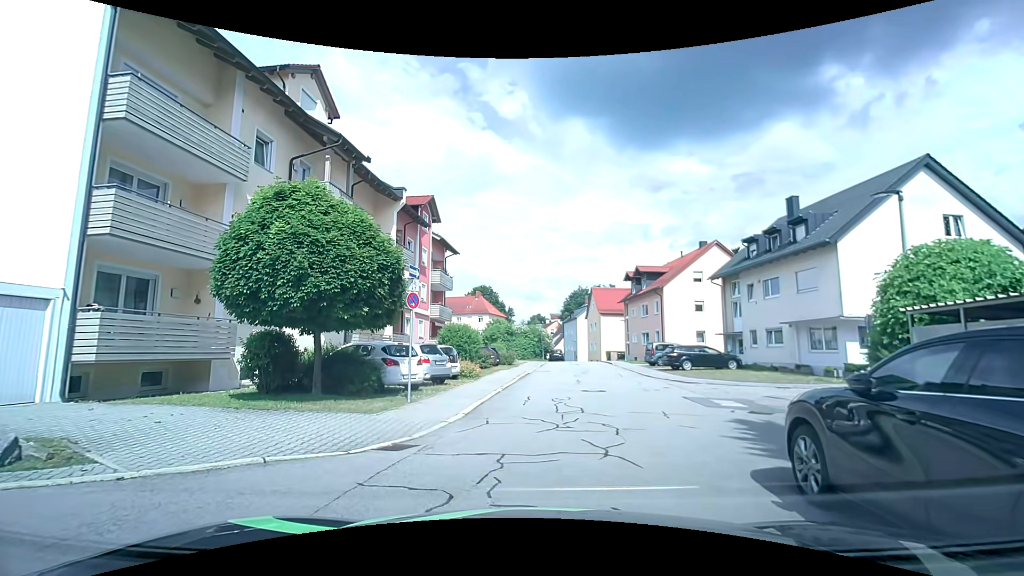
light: Day
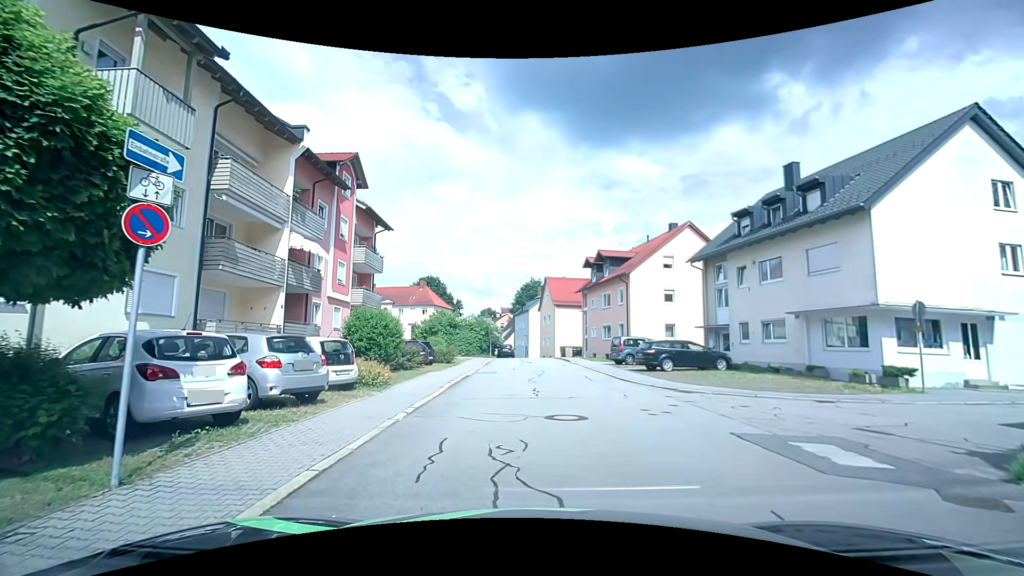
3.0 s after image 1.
(+0.1, +7.0) m; +4°
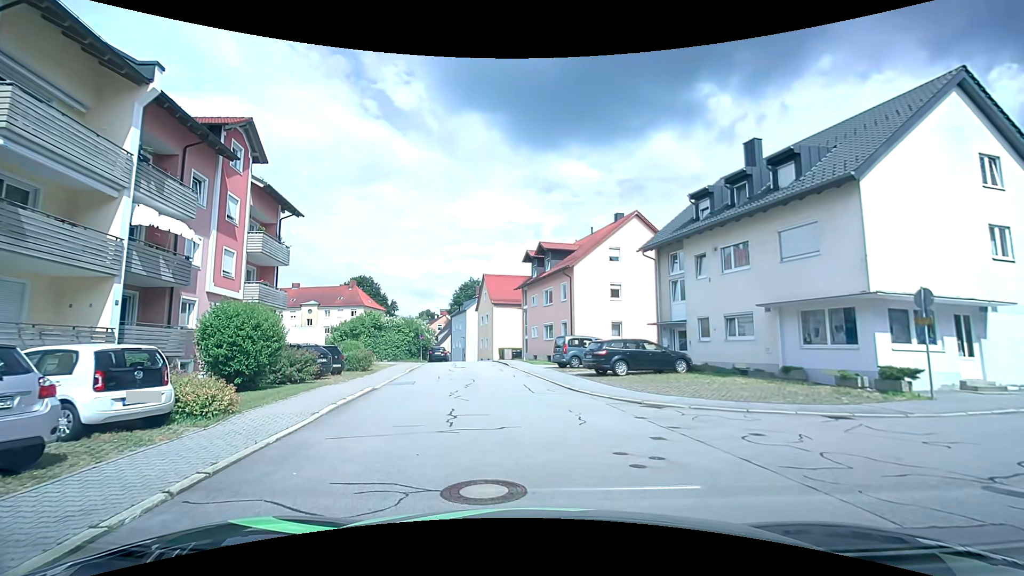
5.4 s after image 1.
(+0.3, +4.3) m; +5°
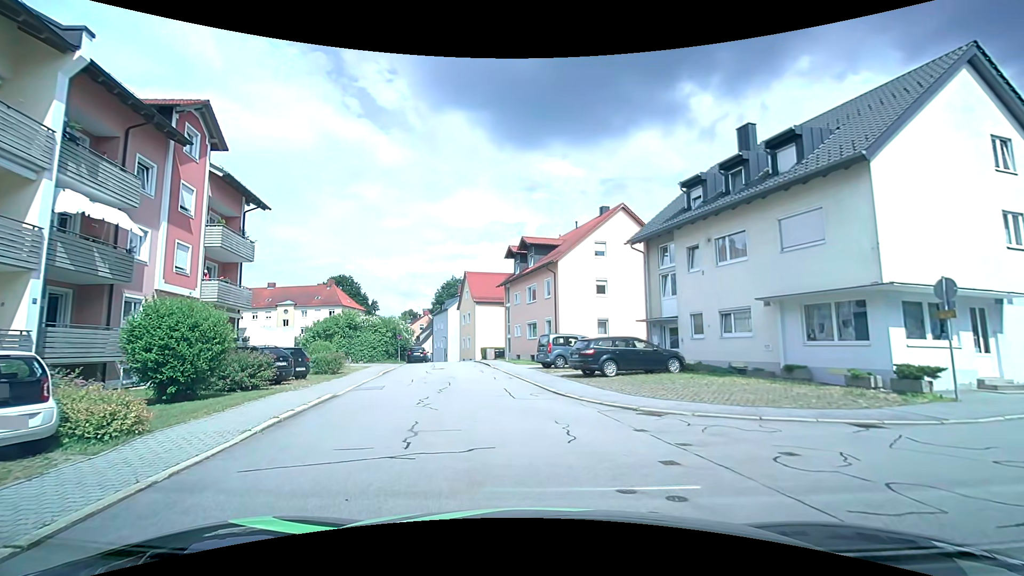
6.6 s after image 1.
(+0.1, +1.7) m; +2°
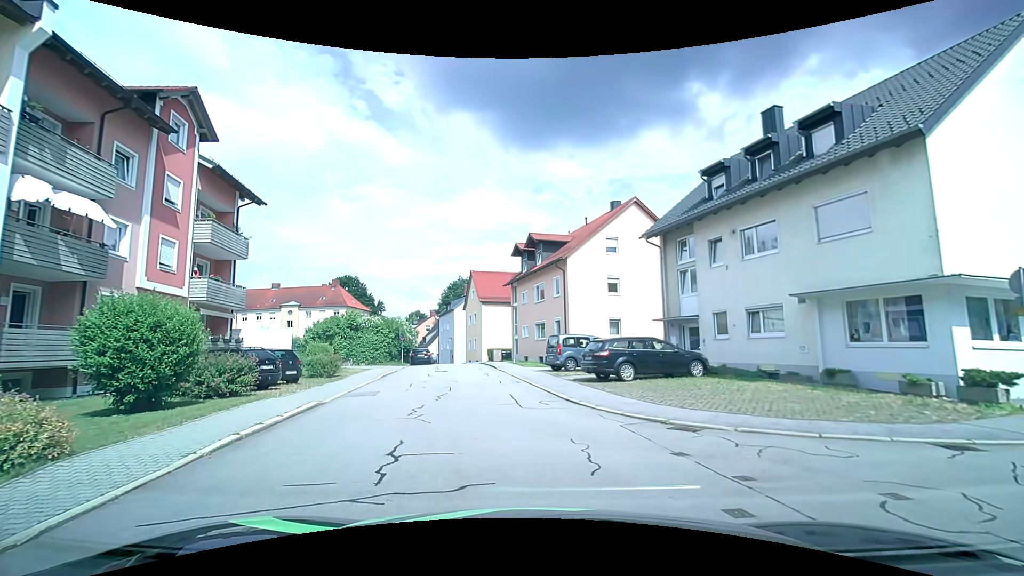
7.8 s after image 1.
(0.0, +1.7) m; 0°
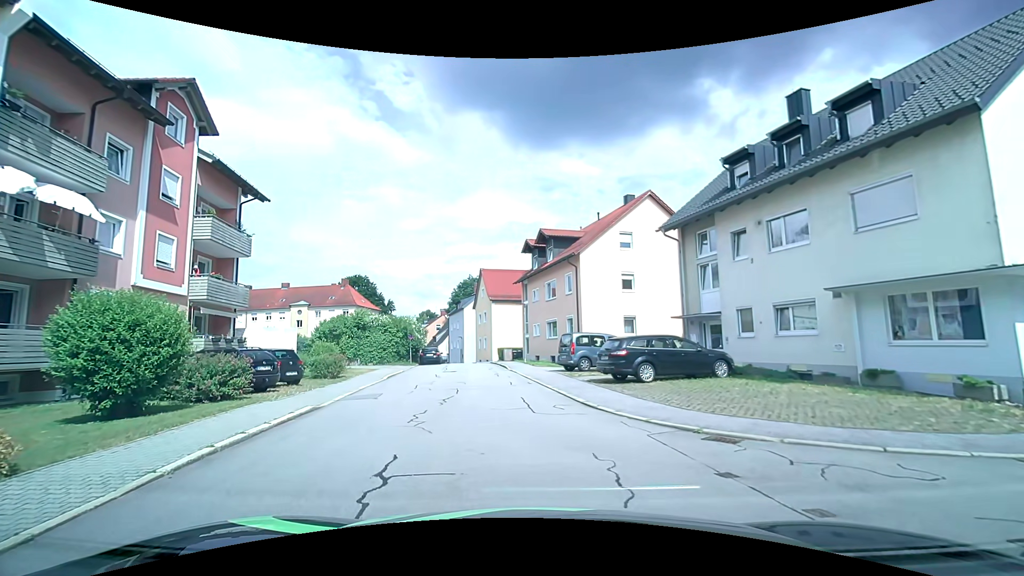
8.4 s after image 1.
(0.0, +1.1) m; -1°
